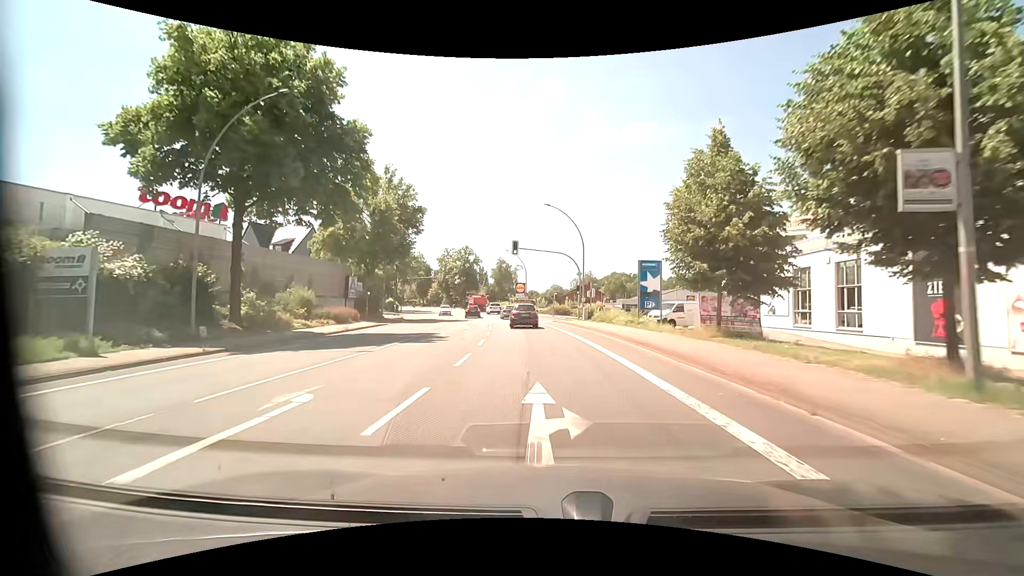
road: primary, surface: asphalt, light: Day
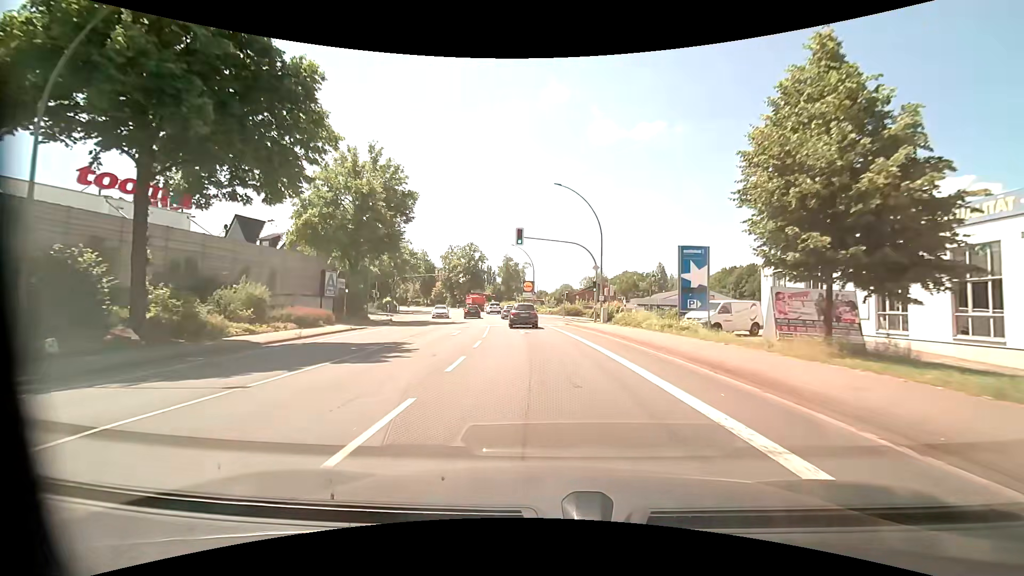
(-0.1, +7.1) m; -1°
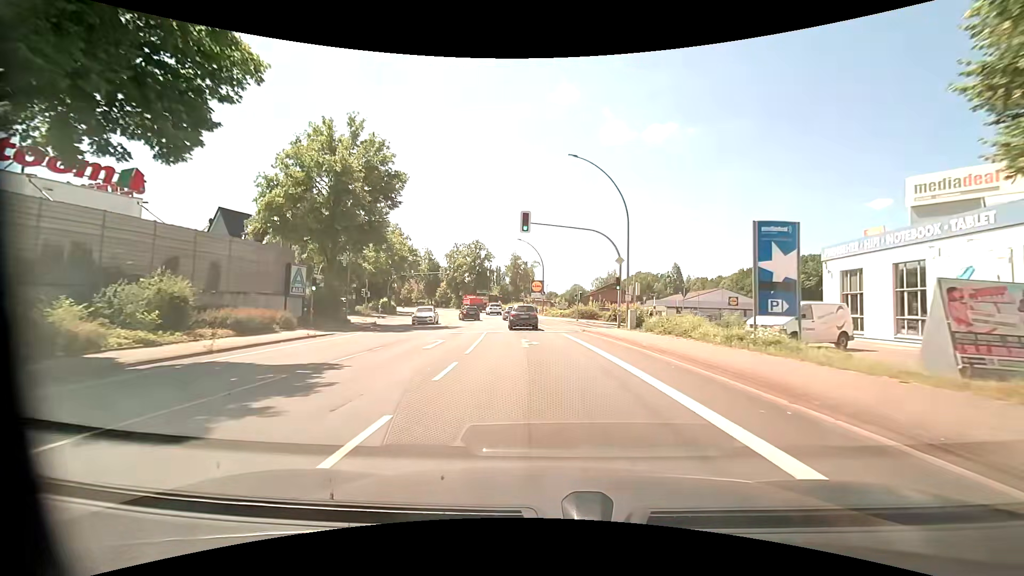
(-0.1, +7.2) m; -1°
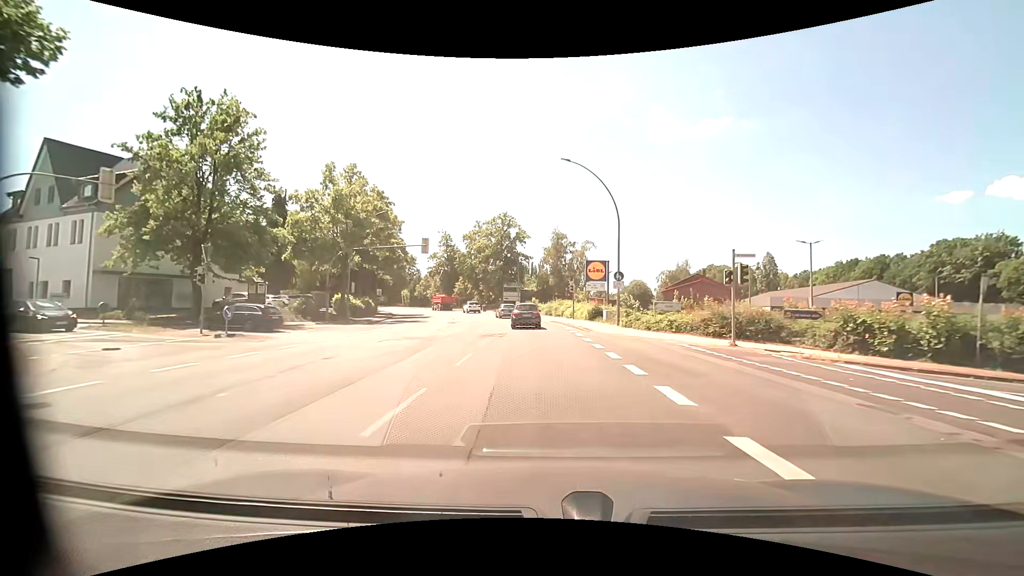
(-1.8, +34.3) m; -5°
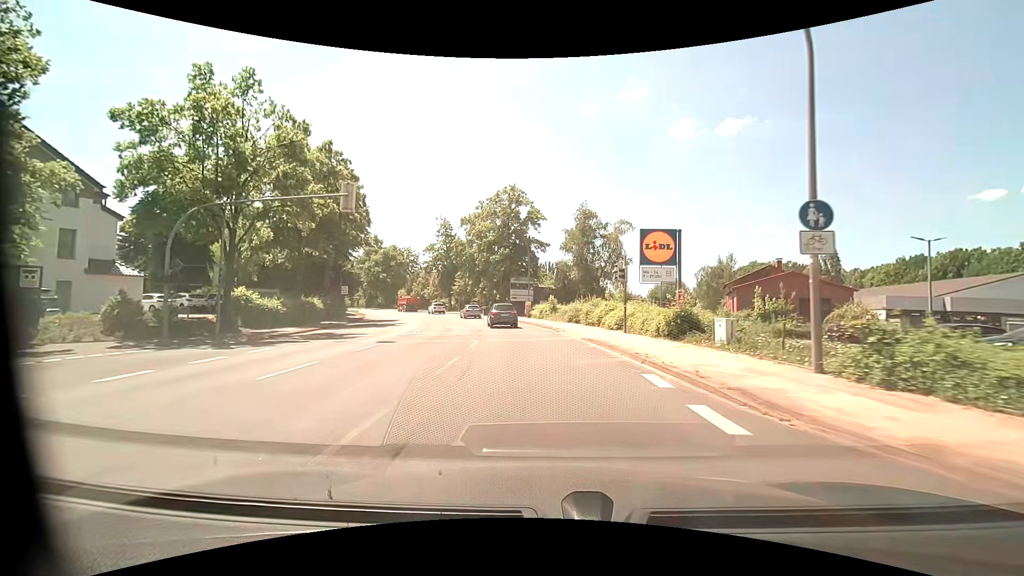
(-0.4, +19.6) m; -2°
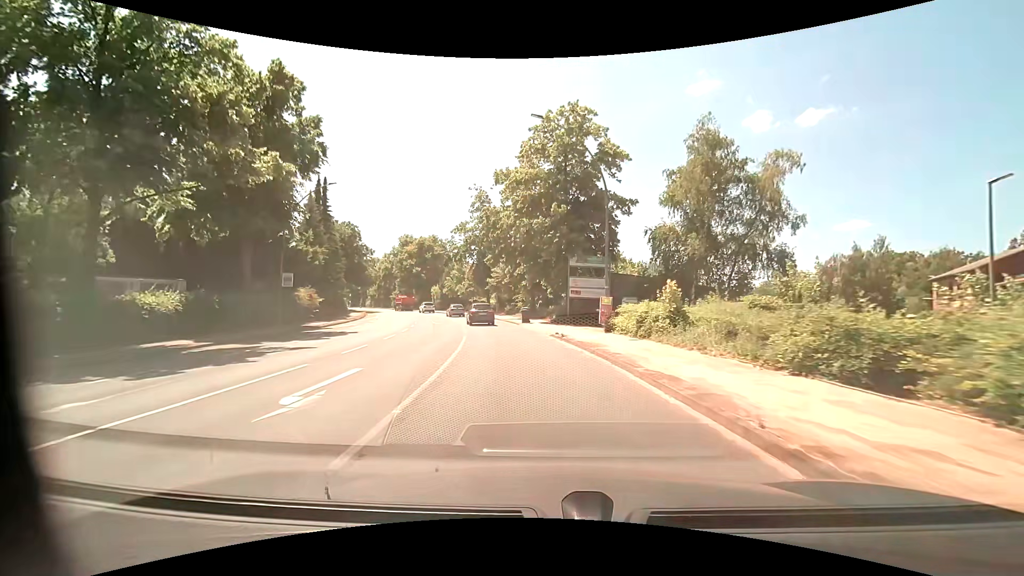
(-1.3, +25.4) m; -7°
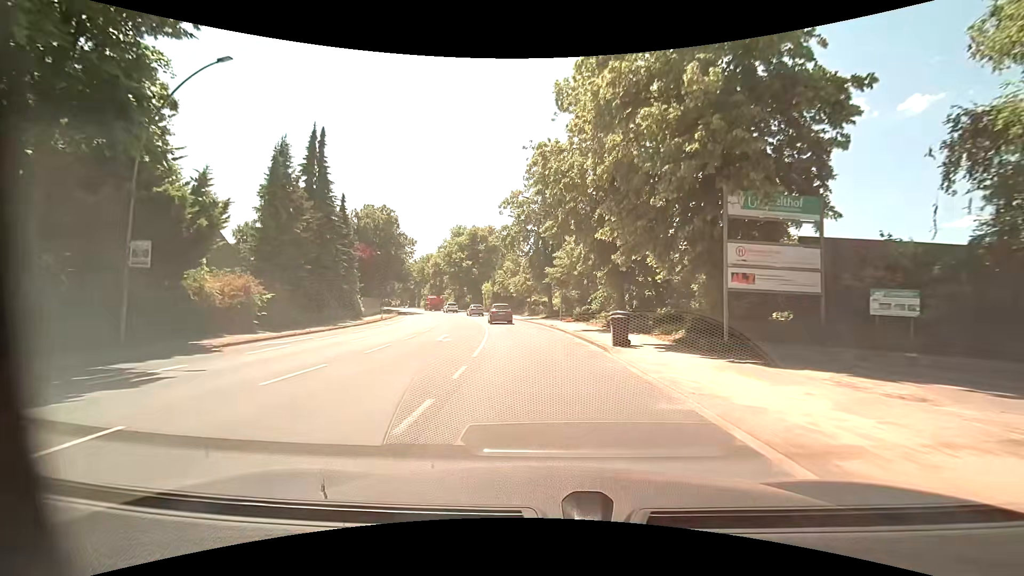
(-1.3, +18.8) m; -8°
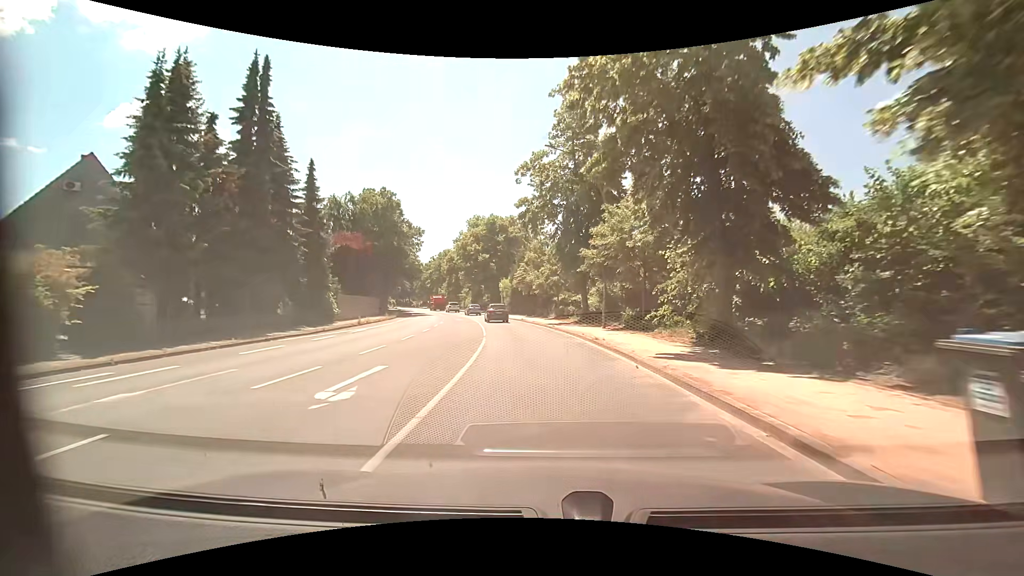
(-0.4, +12.7) m; -3°
(0, +10) (-1, +20) (-2, +30) (-3, +40) (-5, +50) (-8, +59) (-10, +69) (-13, +79) (-16, +88) (-20, +97) m
